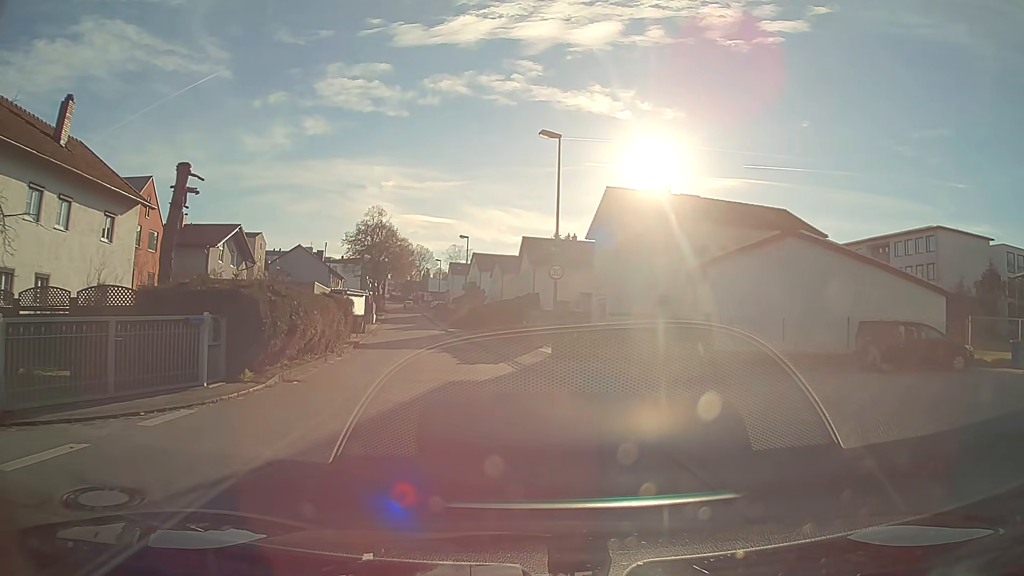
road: unclassified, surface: asphalt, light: Day
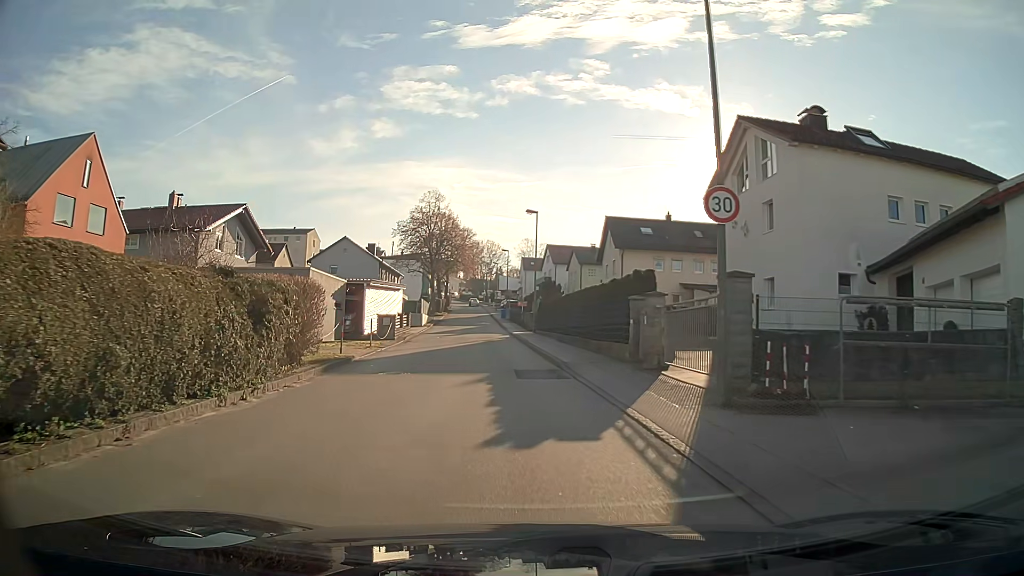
(-0.7, +13.7) m; -6°
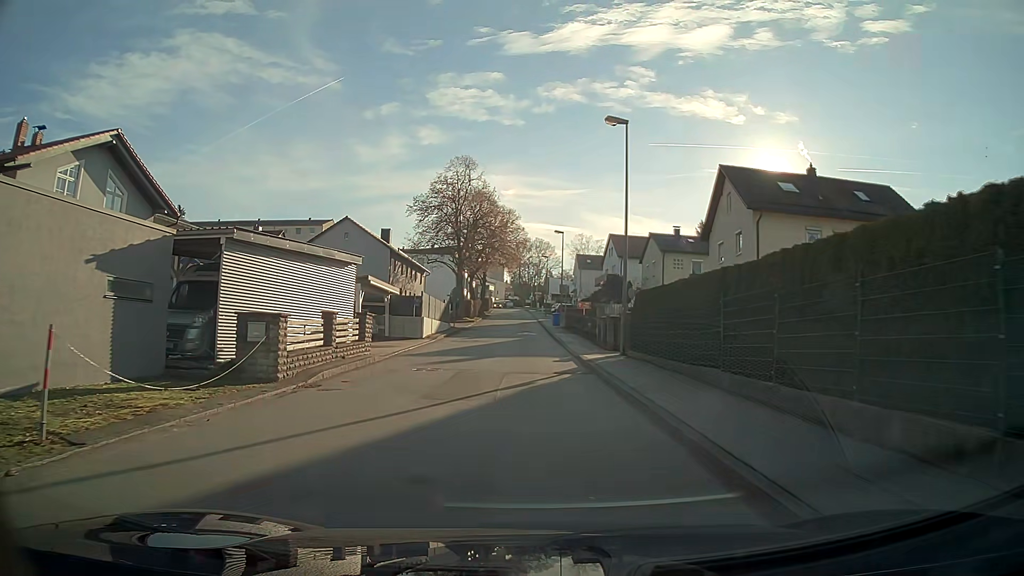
(-1.0, +22.5) m; -3°
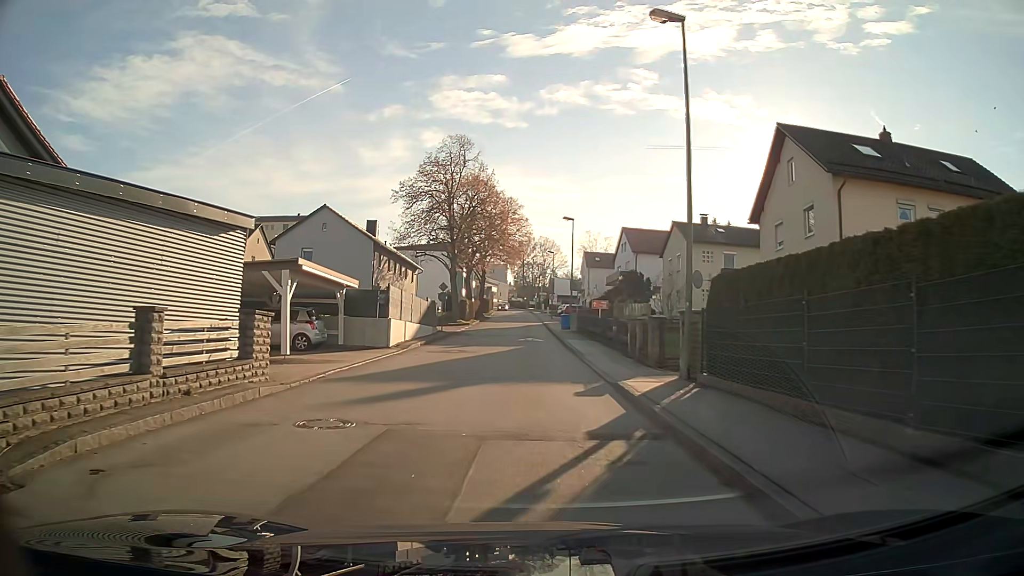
(0.0, +8.9) m; 0°
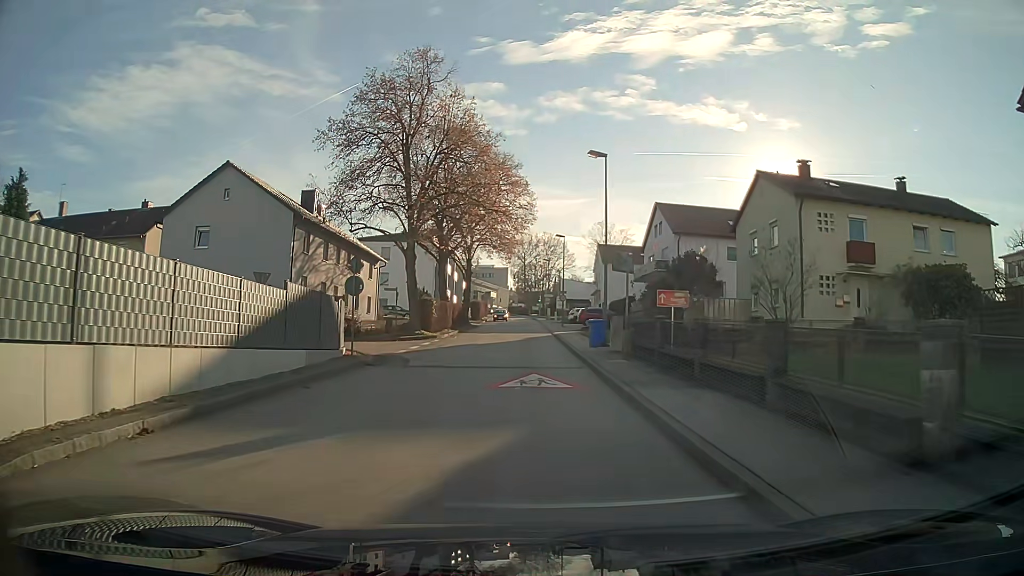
(0.0, +20.9) m; 0°
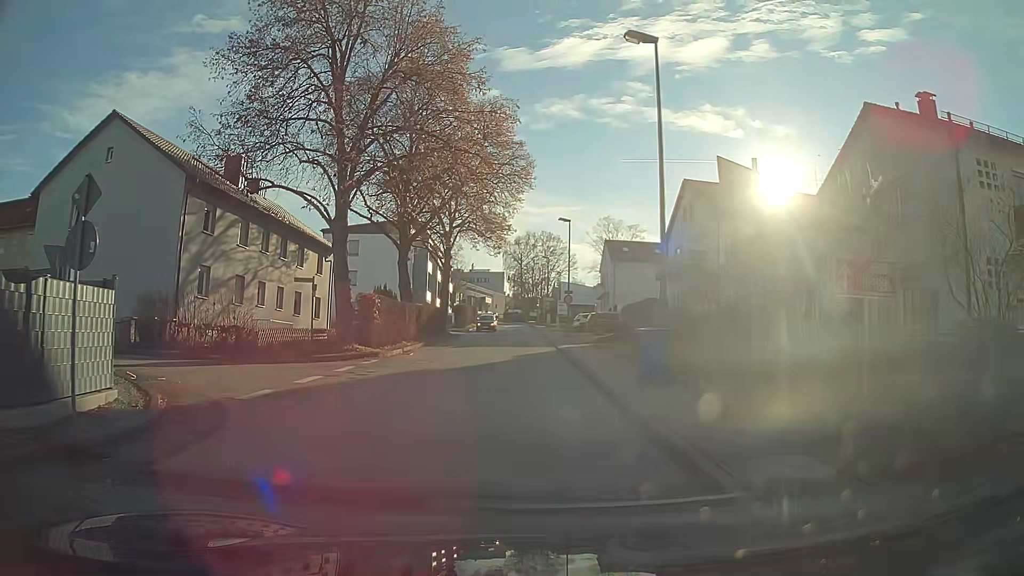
(0.0, +12.6) m; 0°
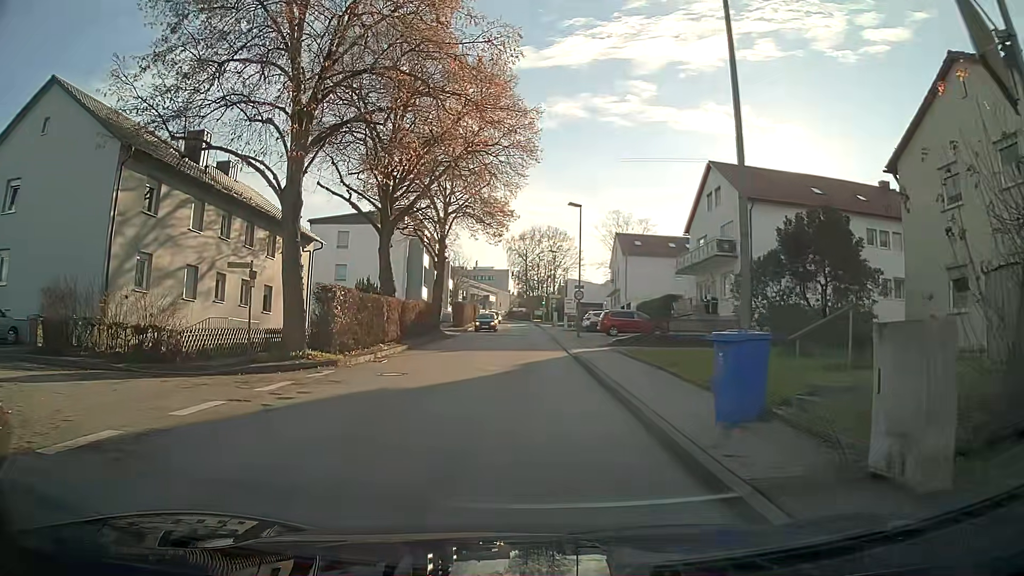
(0.0, +5.4) m; 0°
